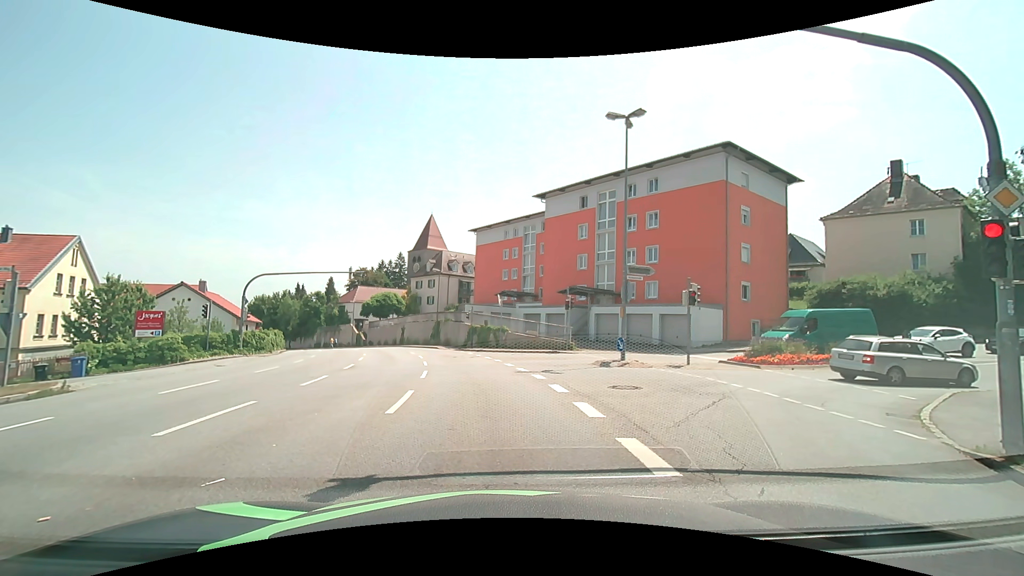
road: tertiary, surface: asphalt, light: Day
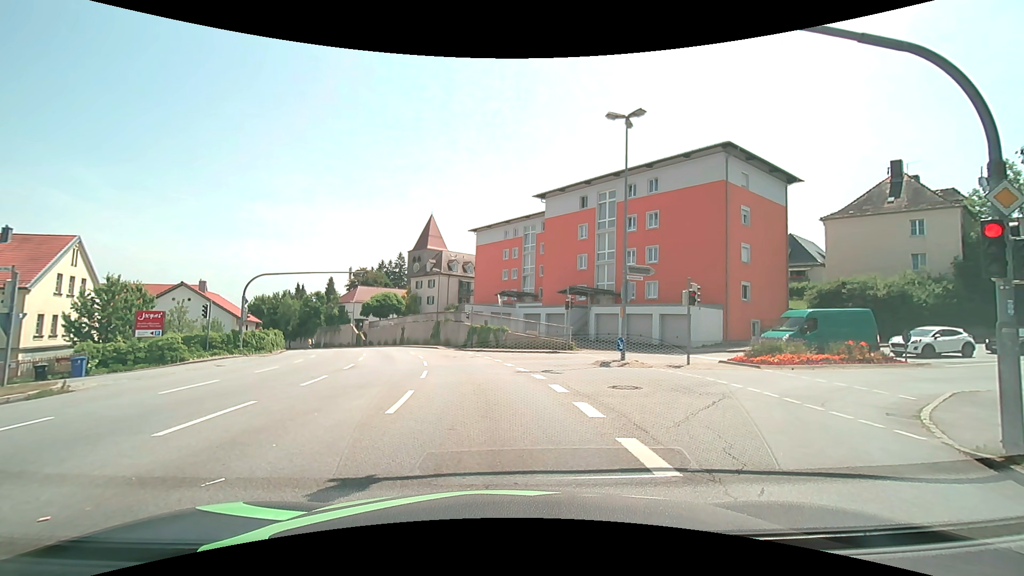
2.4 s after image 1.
(0.0, 0.0) m; 0°
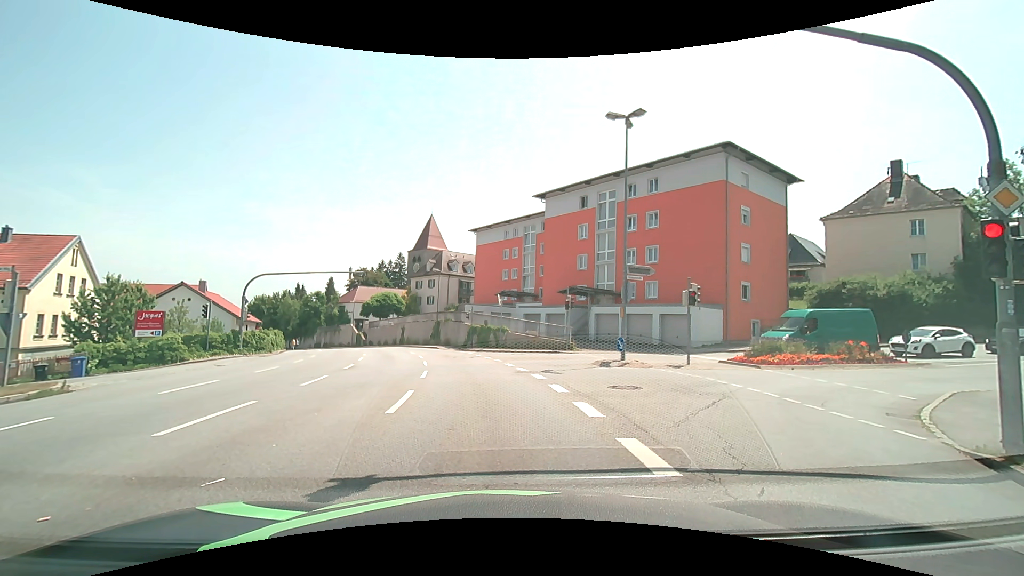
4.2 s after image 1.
(0.0, 0.0) m; 0°
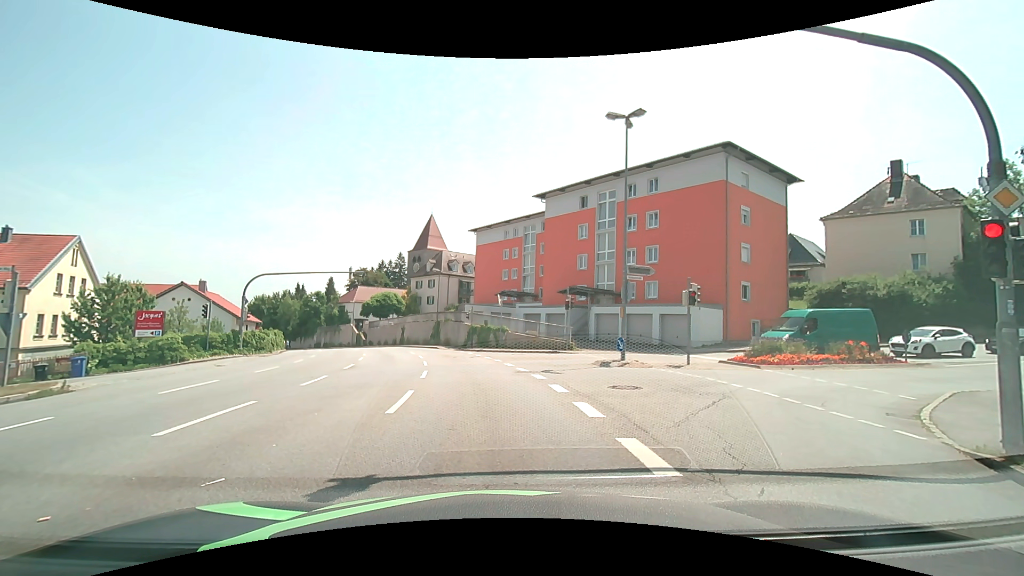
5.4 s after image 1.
(0.0, 0.0) m; 0°
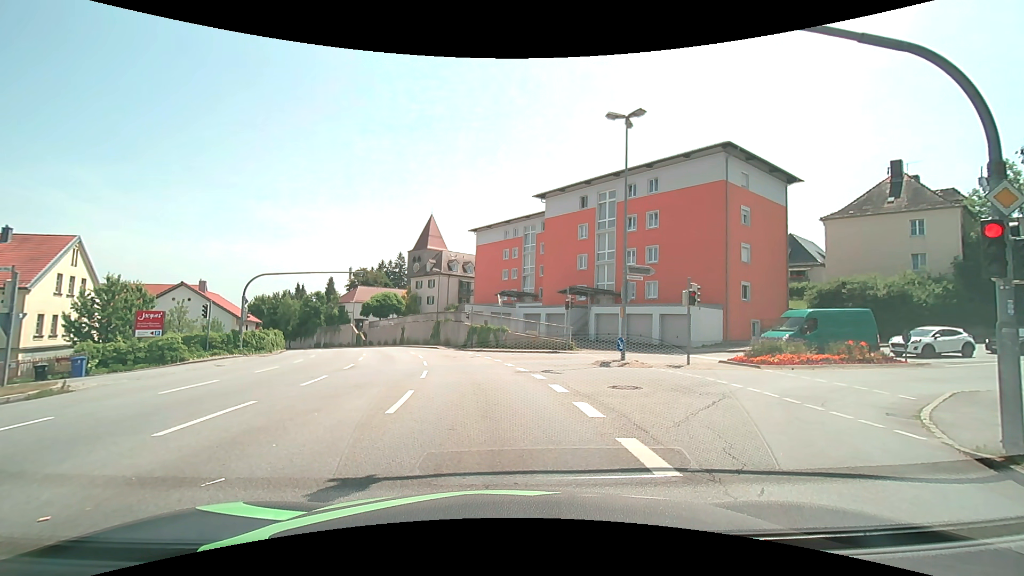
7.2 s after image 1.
(0.0, 0.0) m; 0°
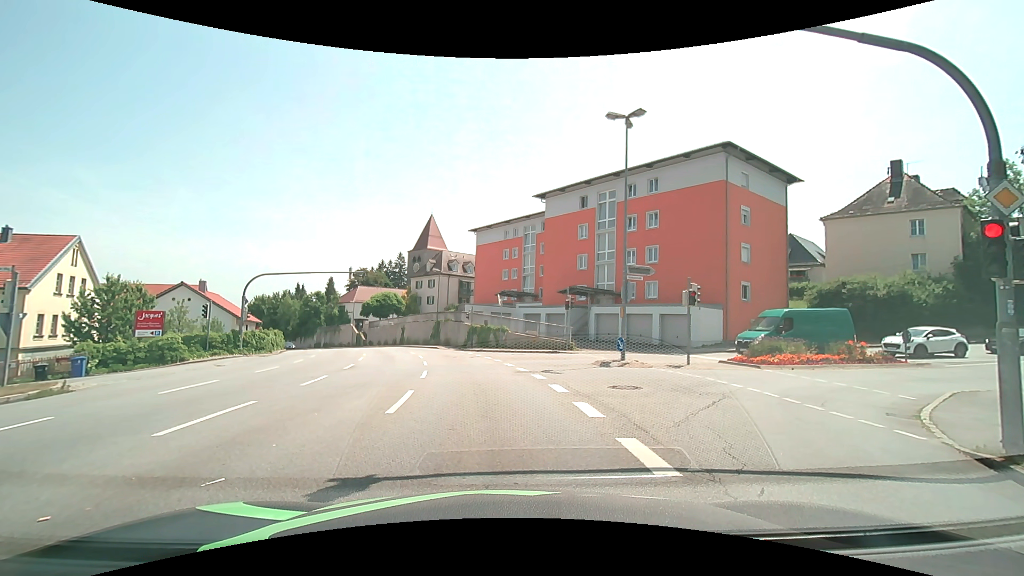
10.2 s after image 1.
(0.0, 0.0) m; 0°
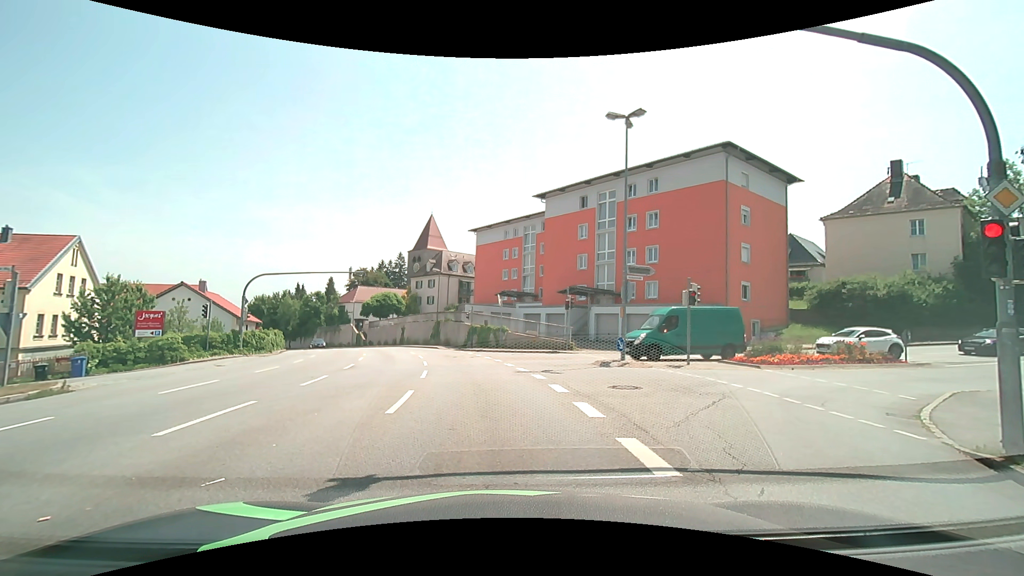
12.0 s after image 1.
(0.0, 0.0) m; 0°
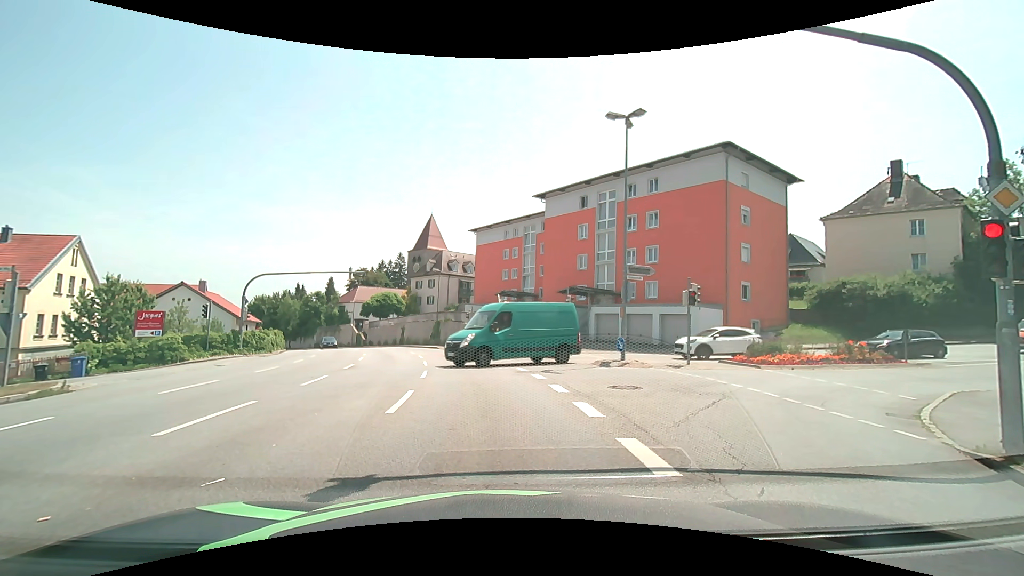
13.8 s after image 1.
(0.0, 0.0) m; 0°
(0, +10) (-1, +20) (-3, +30) (-5, +39) (-8, +49) (-12, +58) (-16, +67) (-21, +76) (-26, +85) (-31, +93) m
